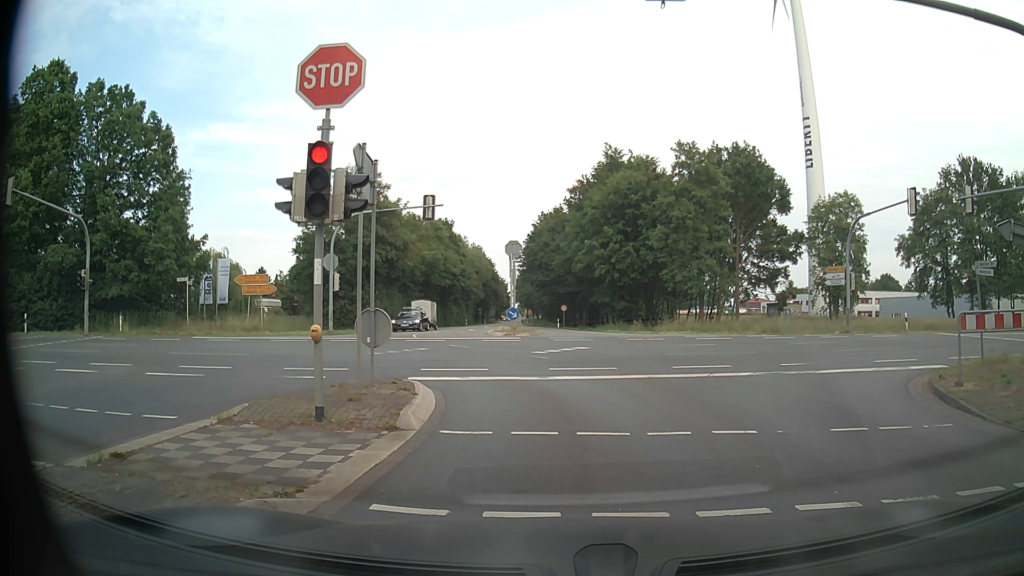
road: tertiary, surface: asphalt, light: Day
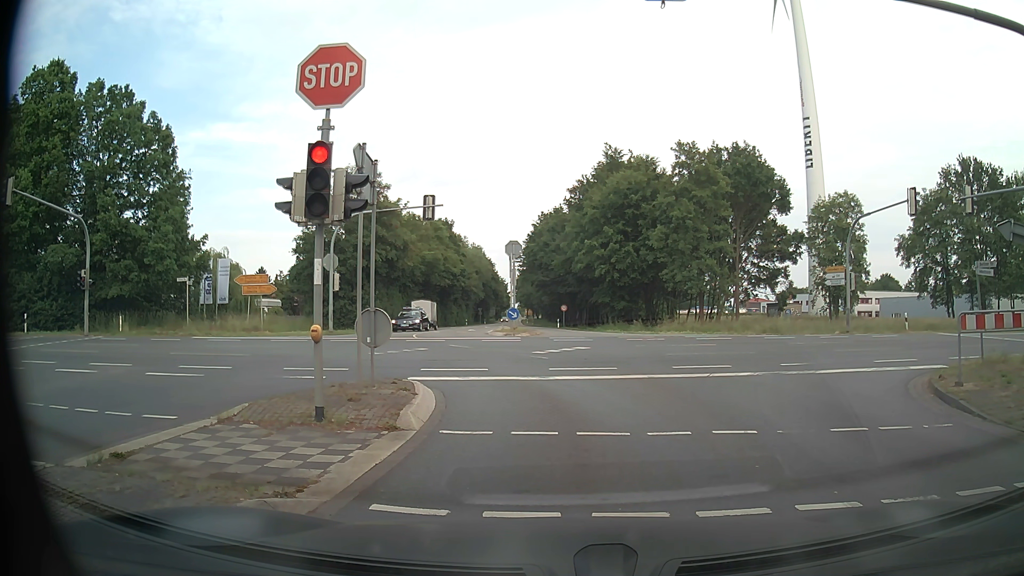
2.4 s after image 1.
(0.0, 0.0) m; 0°
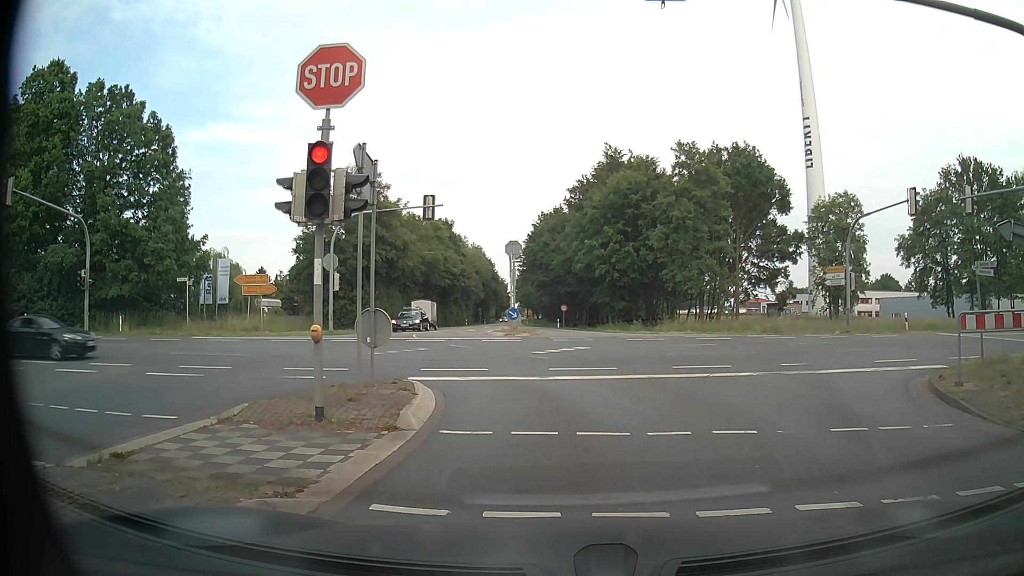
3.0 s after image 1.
(0.0, 0.0) m; 0°
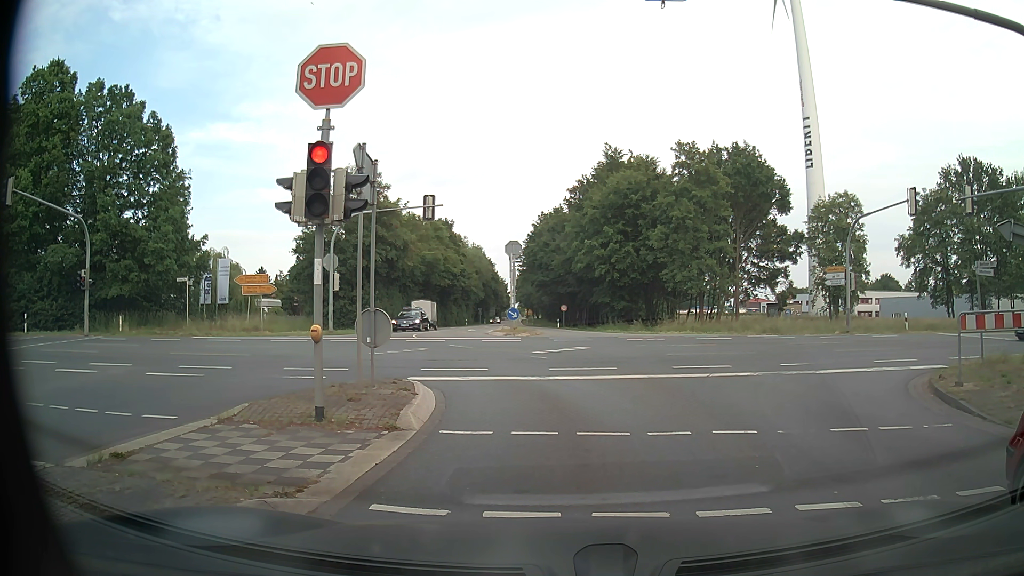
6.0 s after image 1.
(0.0, 0.0) m; 0°
(0, +10) (-3, +20) (-11, +25) (-21, +25) (-30, +23) (-40, +21) (-50, +18) (-60, +16) (-69, +14) (-79, +12) m
